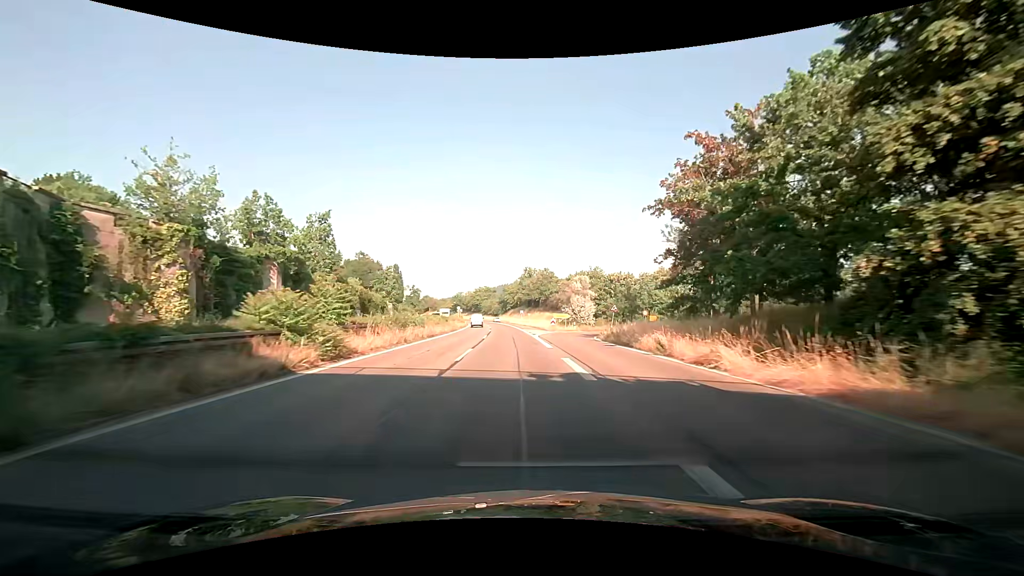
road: trunk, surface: asphalt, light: Day
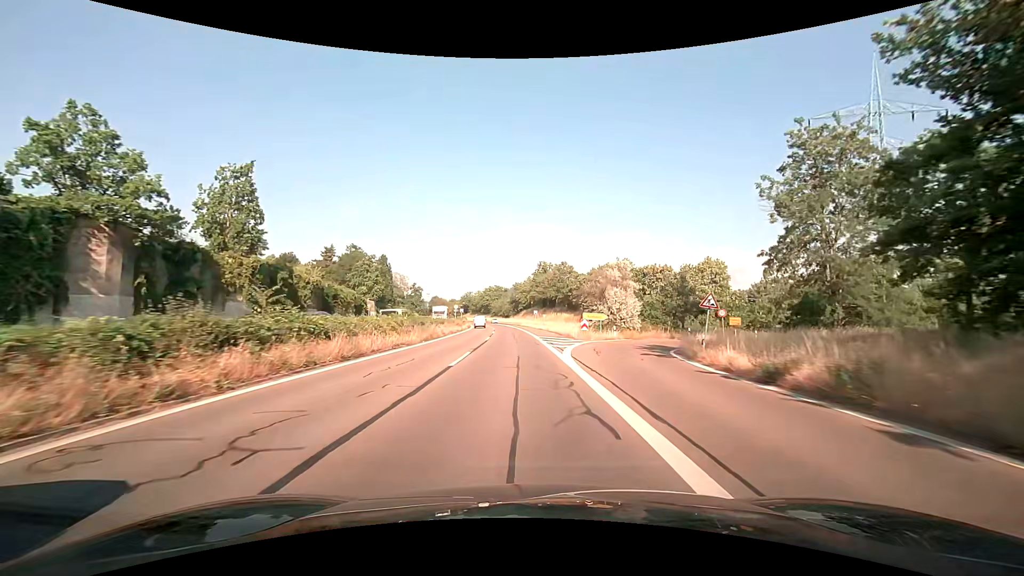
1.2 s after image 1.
(+0.1, +19.0) m; 0°
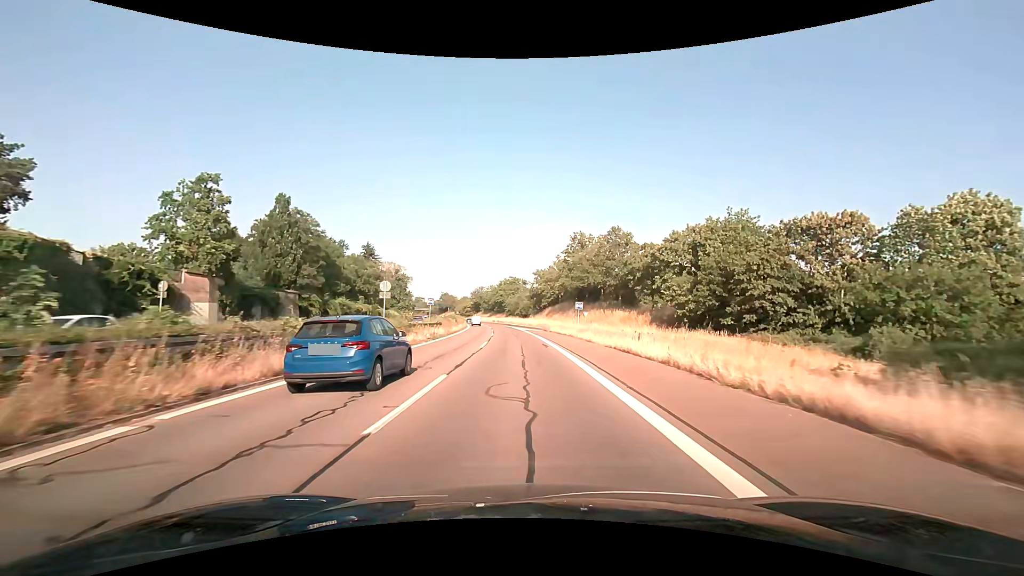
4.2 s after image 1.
(-1.3, +44.6) m; -2°
(0, +10) (0, +20) (0, +30) (-1, +40) (-1, +50) (-2, +60) (-3, +70) (-4, +80) (-5, +90) (-6, +100) m
